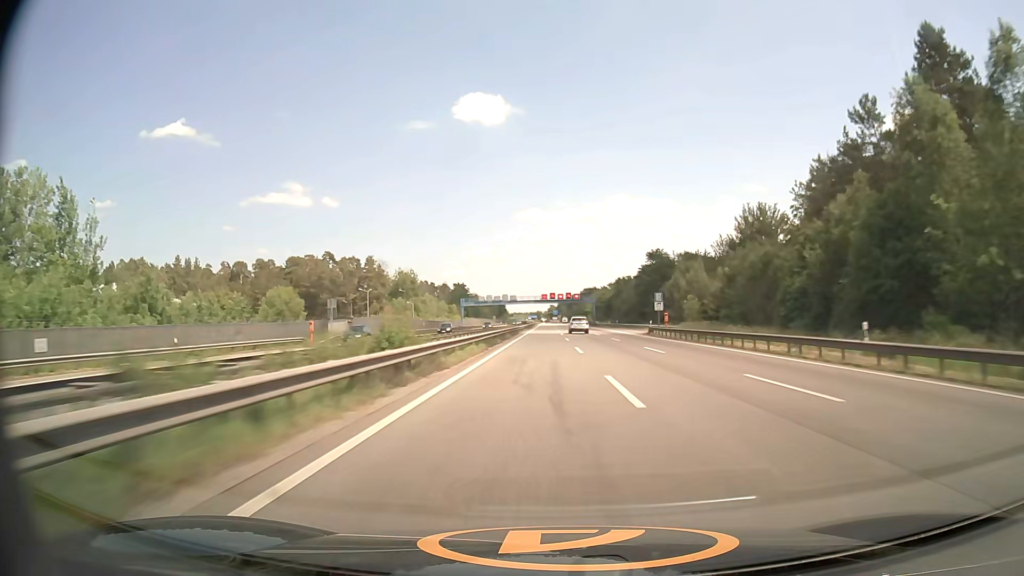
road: motorway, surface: asphalt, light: Day
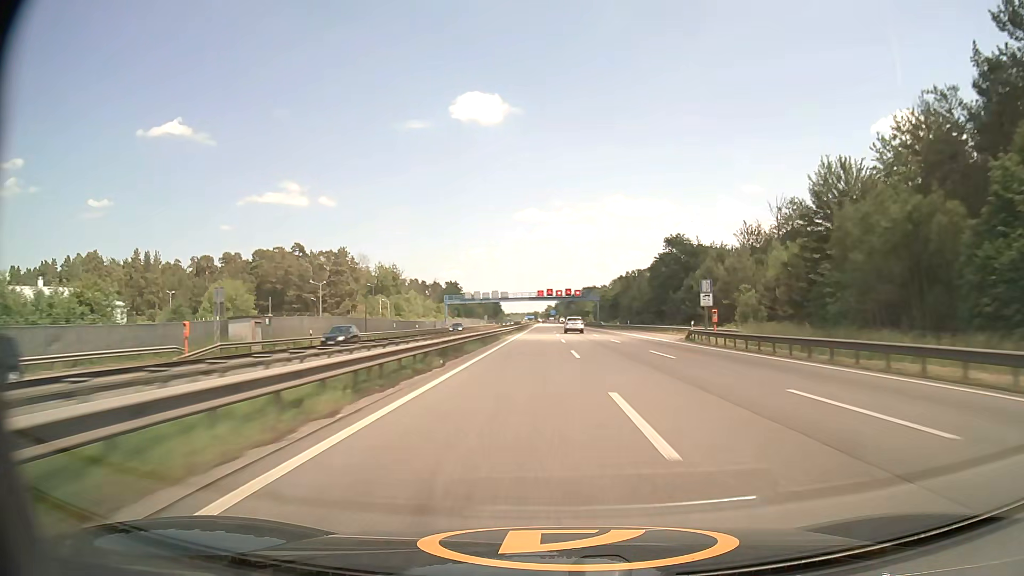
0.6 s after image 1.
(+0.1, +21.7) m; 0°
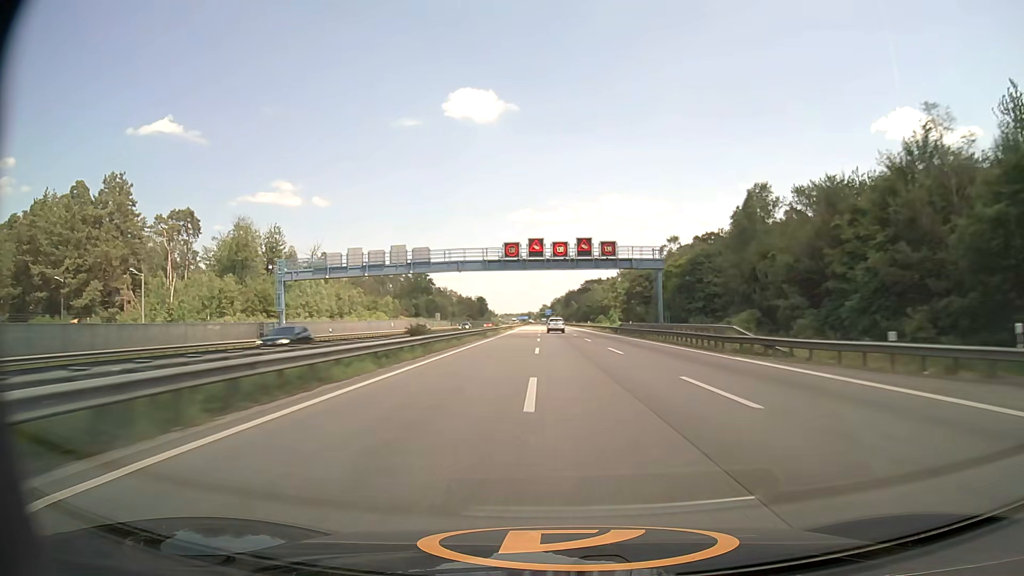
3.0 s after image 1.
(+0.5, +86.0) m; 0°
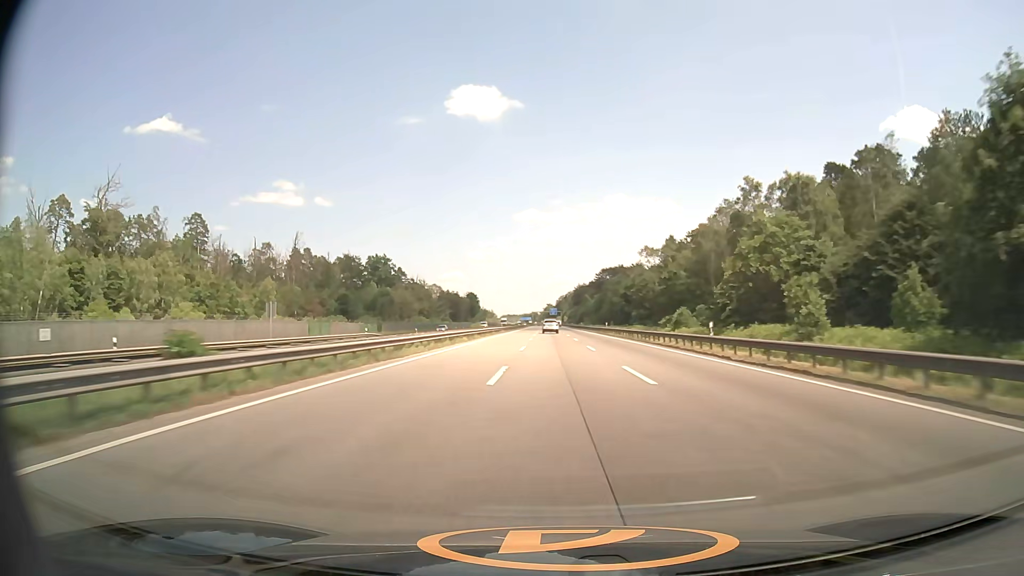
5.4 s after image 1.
(-0.5, +85.2) m; 0°
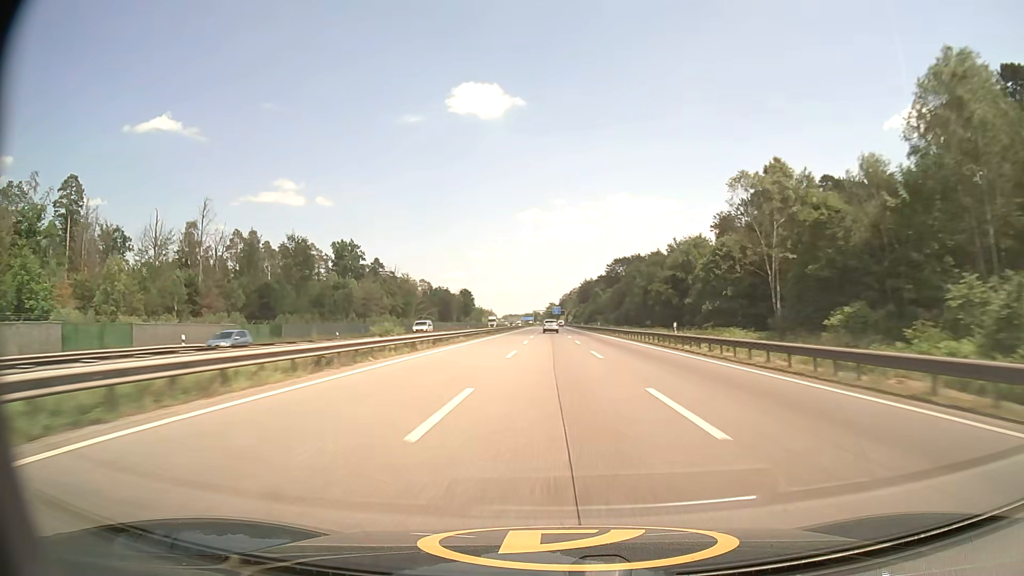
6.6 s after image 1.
(-0.1, +42.6) m; 0°
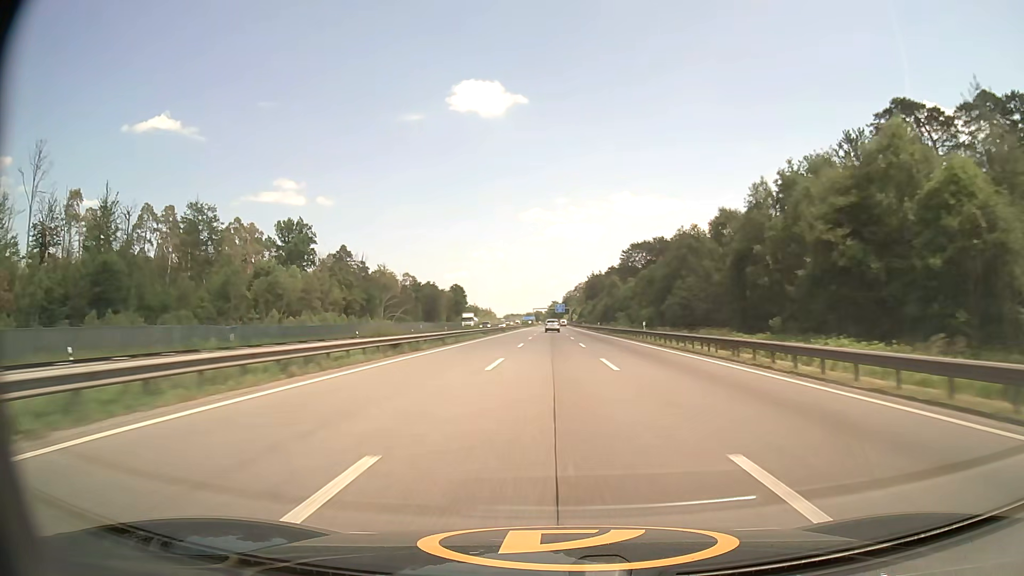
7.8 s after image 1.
(-0.1, +42.6) m; 0°
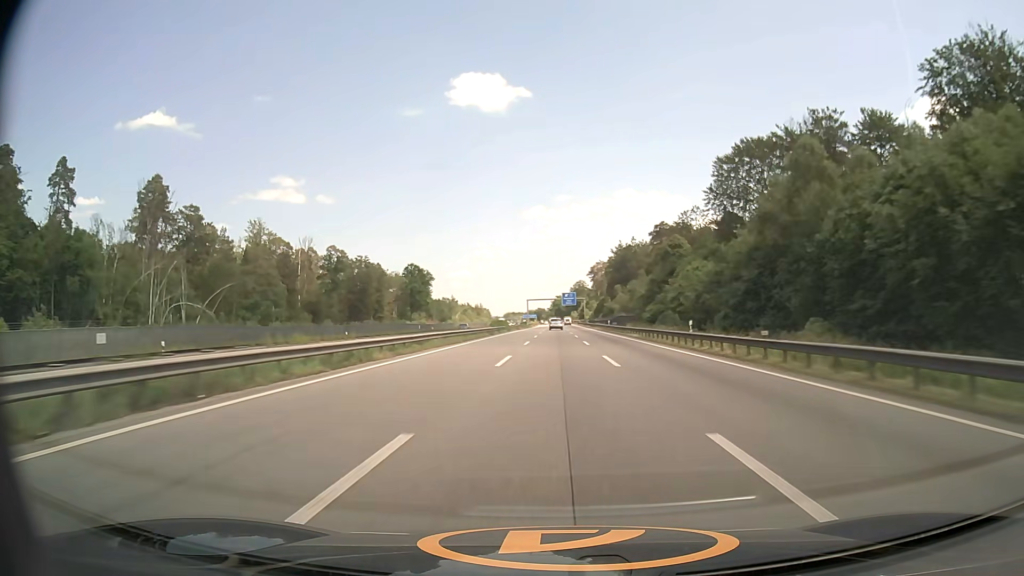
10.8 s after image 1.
(-0.4, +106.1) m; 0°
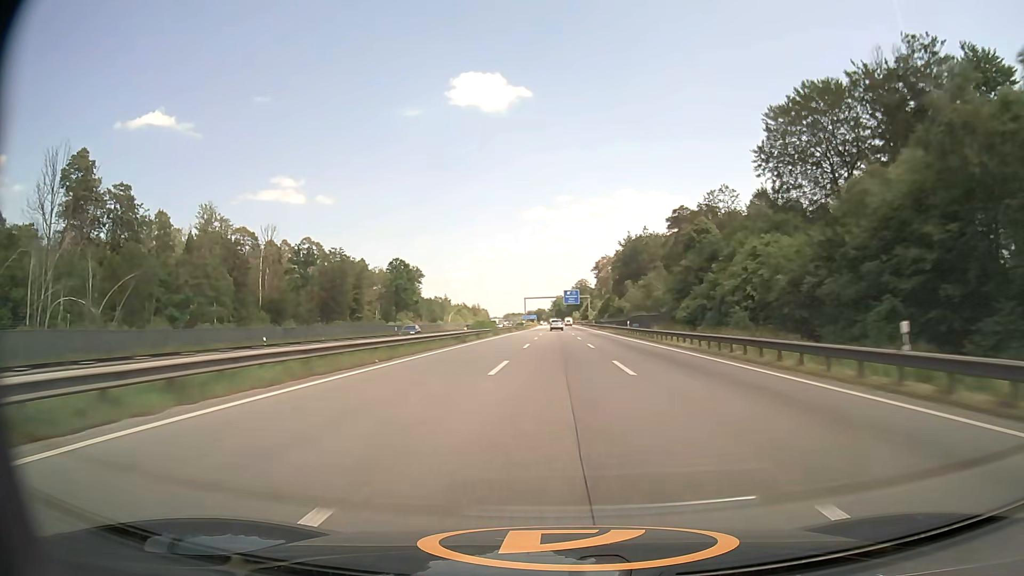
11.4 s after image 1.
(0.0, +21.1) m; 0°
(0, +10) (0, +20) (0, +30) (0, +40) (0, +50) (0, +60) (0, +70) (0, +80) (0, +90) (0, +100) m
